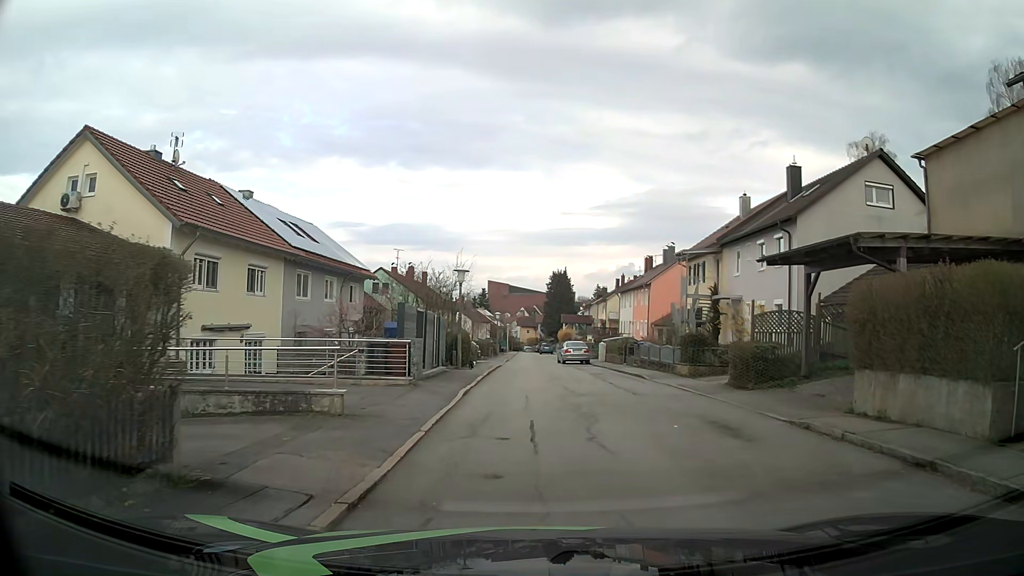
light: Day
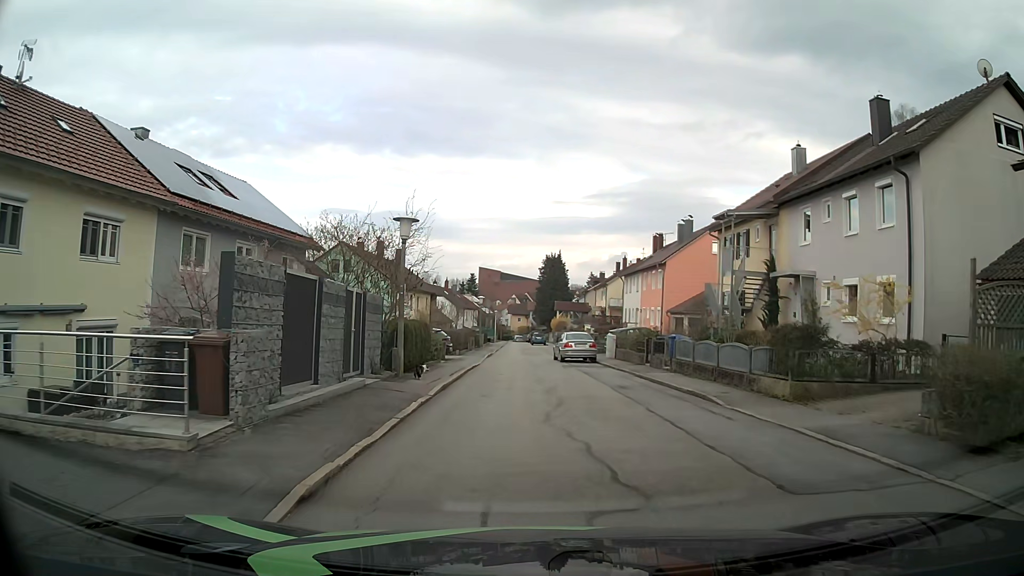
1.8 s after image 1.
(+0.2, +10.1) m; +2°
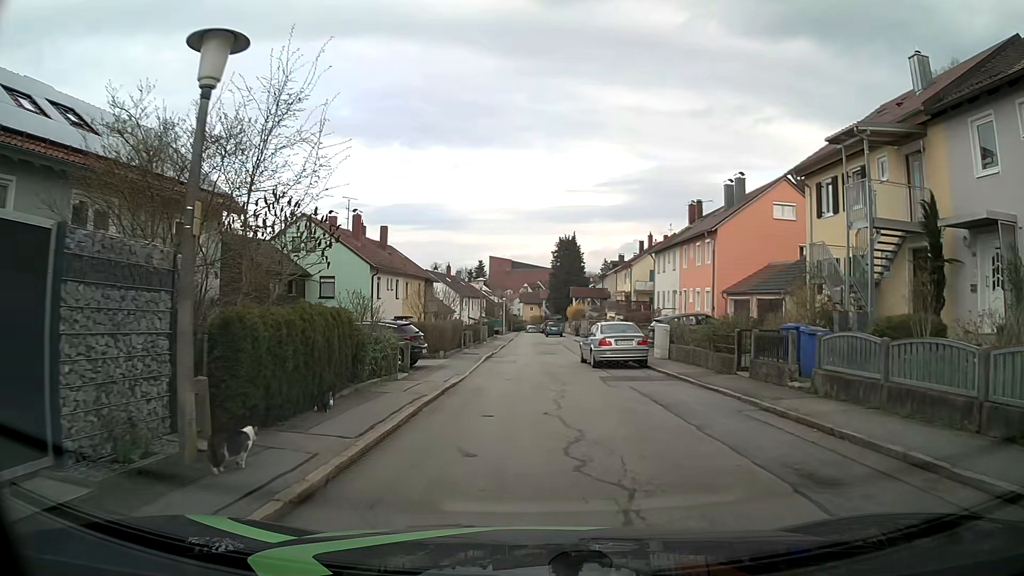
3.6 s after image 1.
(-0.1, +10.8) m; -1°
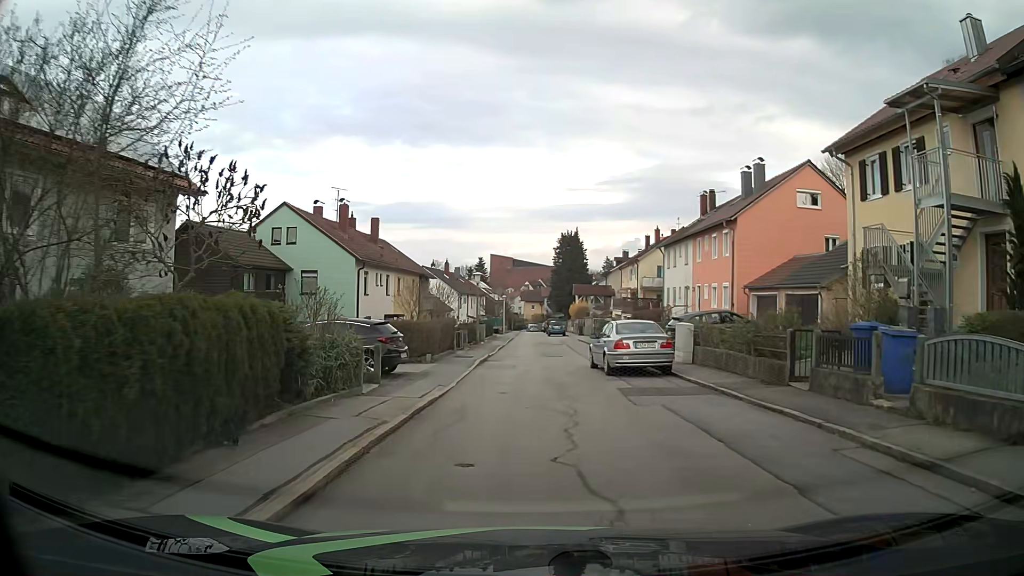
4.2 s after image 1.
(0.0, +3.4) m; -1°
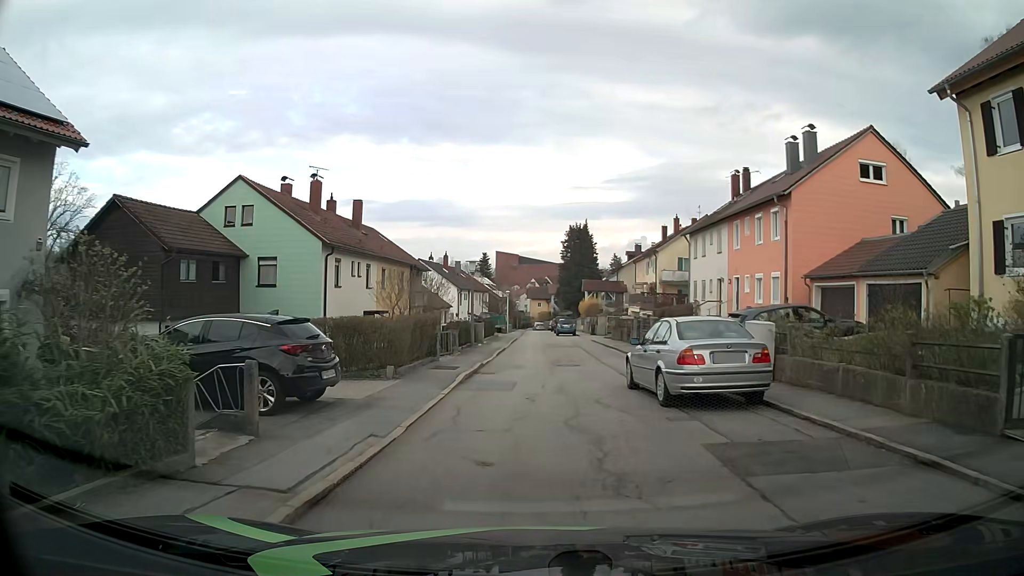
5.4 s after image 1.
(0.0, +6.7) m; -1°
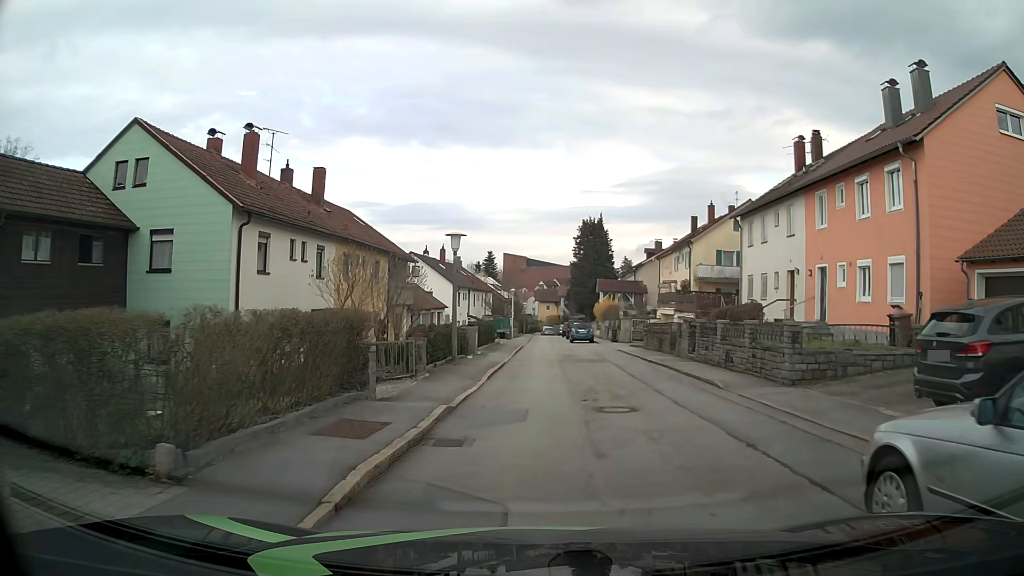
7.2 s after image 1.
(-0.1, +9.8) m; 0°
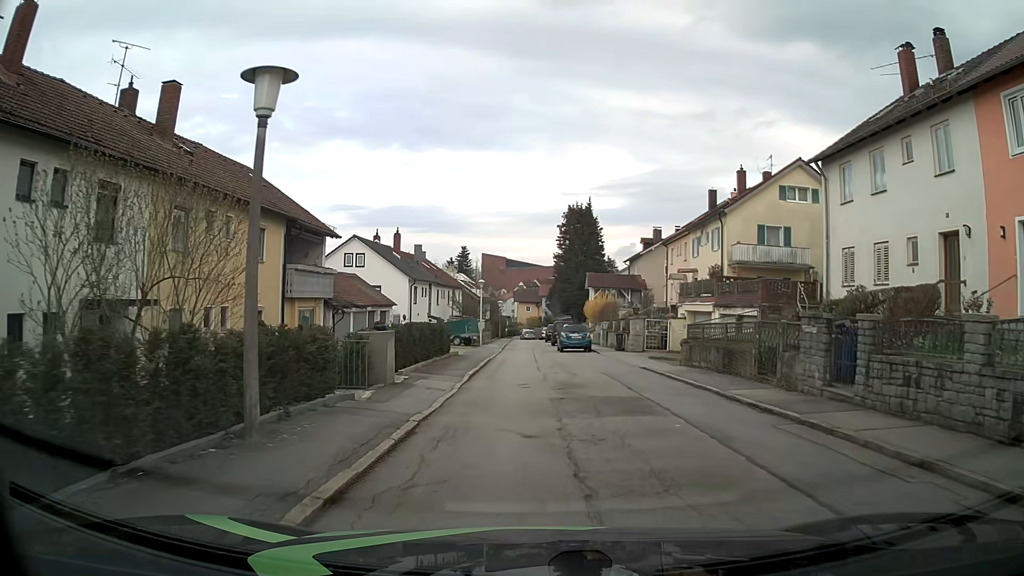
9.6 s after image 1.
(+0.2, +13.5) m; 0°
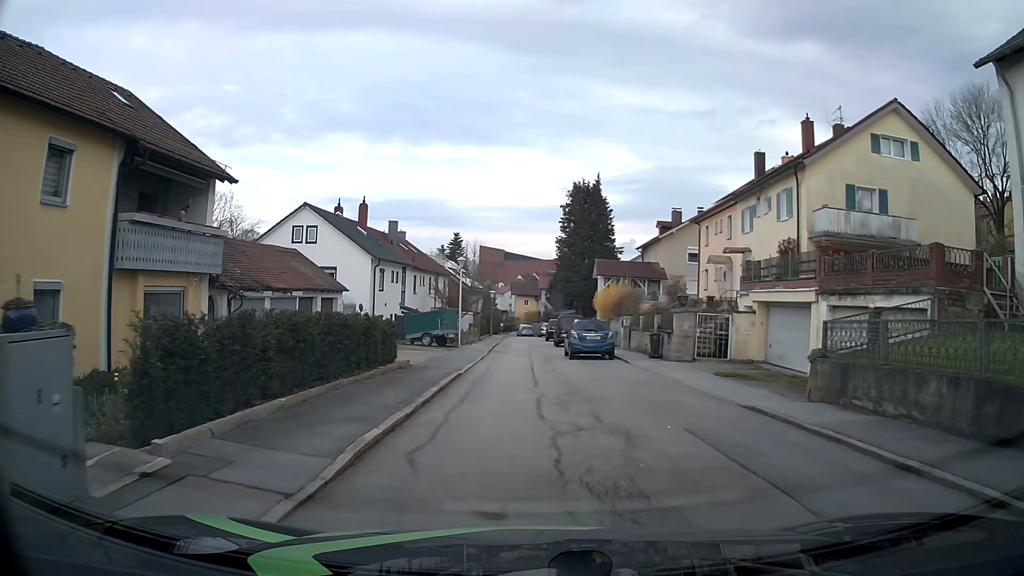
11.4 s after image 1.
(+0.3, +11.0) m; +2°
